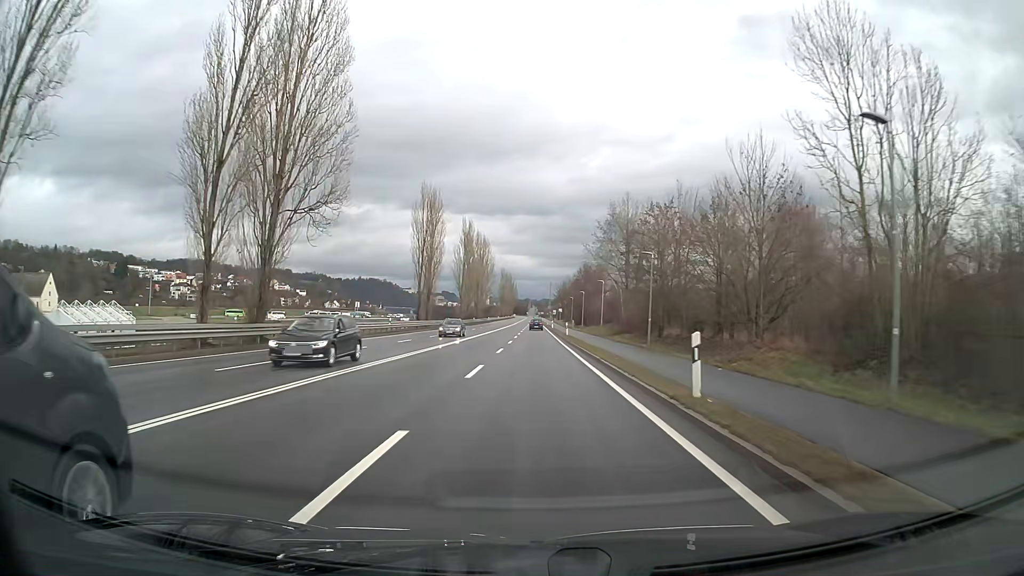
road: primary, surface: asphalt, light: Day
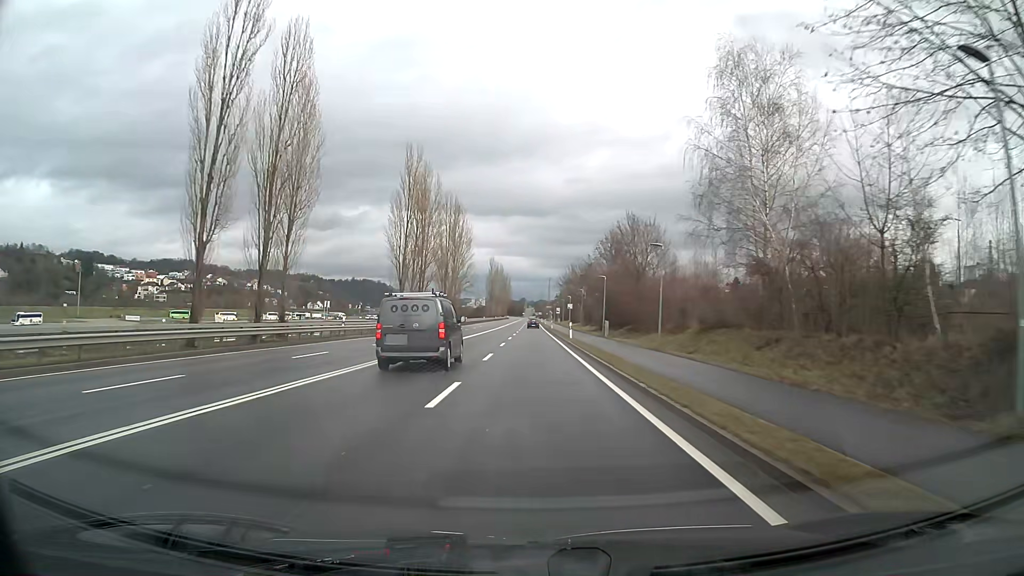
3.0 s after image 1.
(+0.2, +54.0) m; 0°
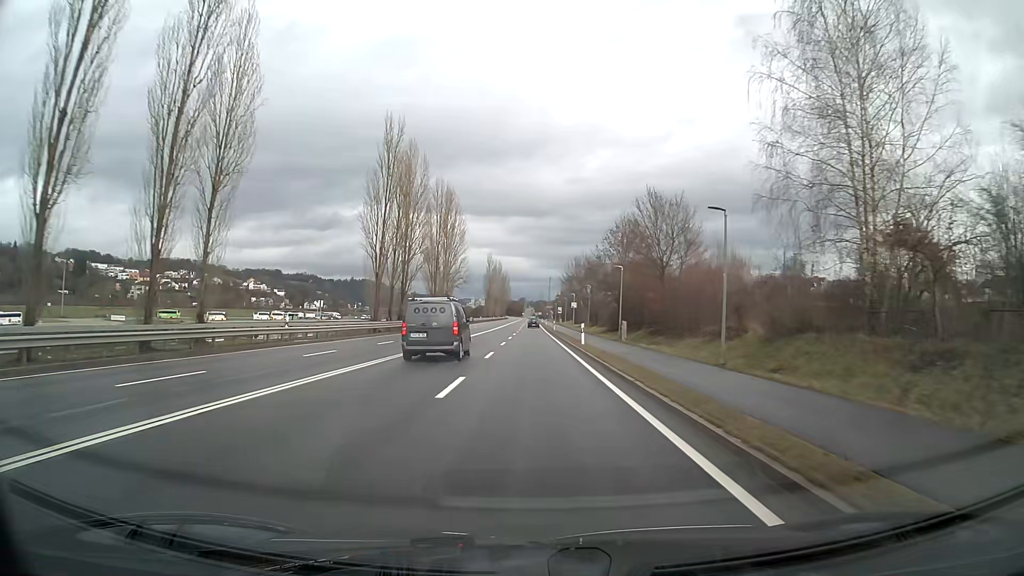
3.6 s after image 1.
(0.0, +10.8) m; 0°
